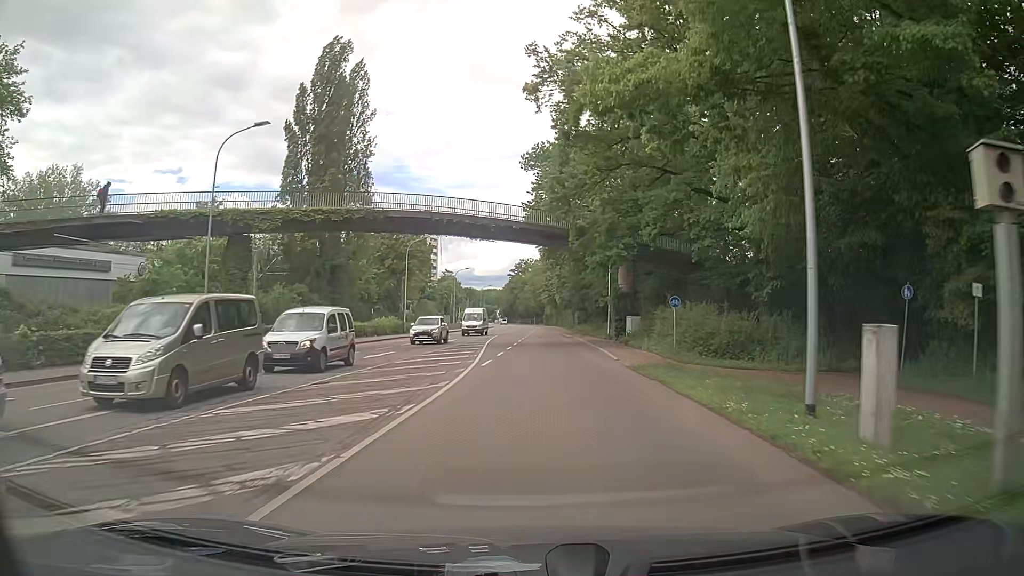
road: secondary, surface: asphalt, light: Day
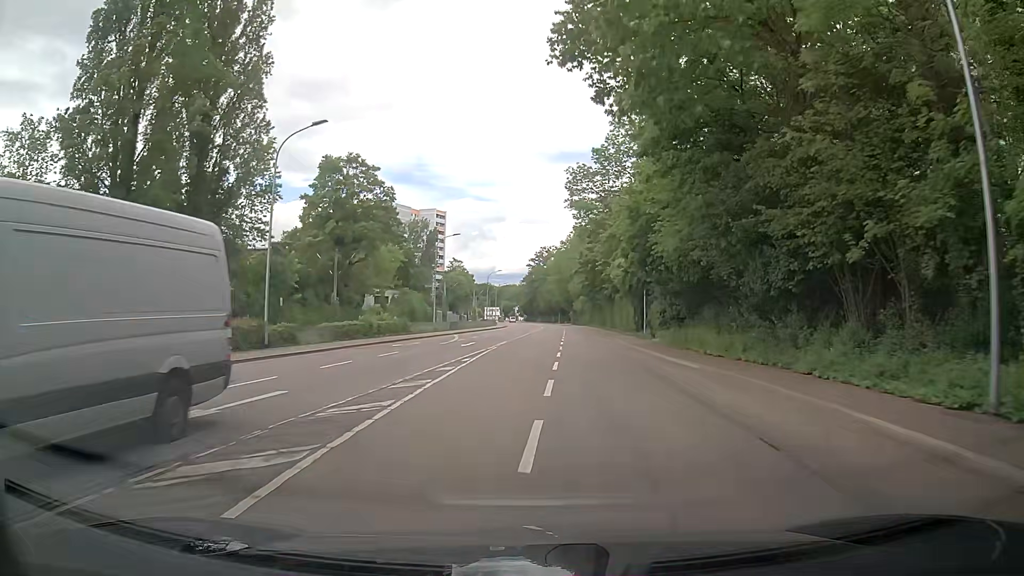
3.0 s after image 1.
(-0.3, +38.7) m; -2°
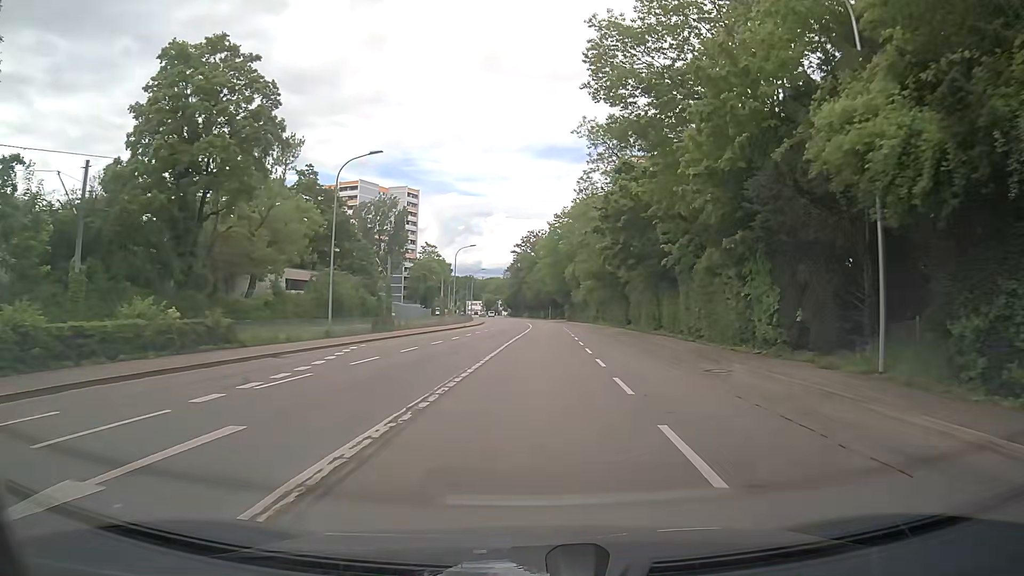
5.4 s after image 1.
(+0.3, +30.9) m; +1°
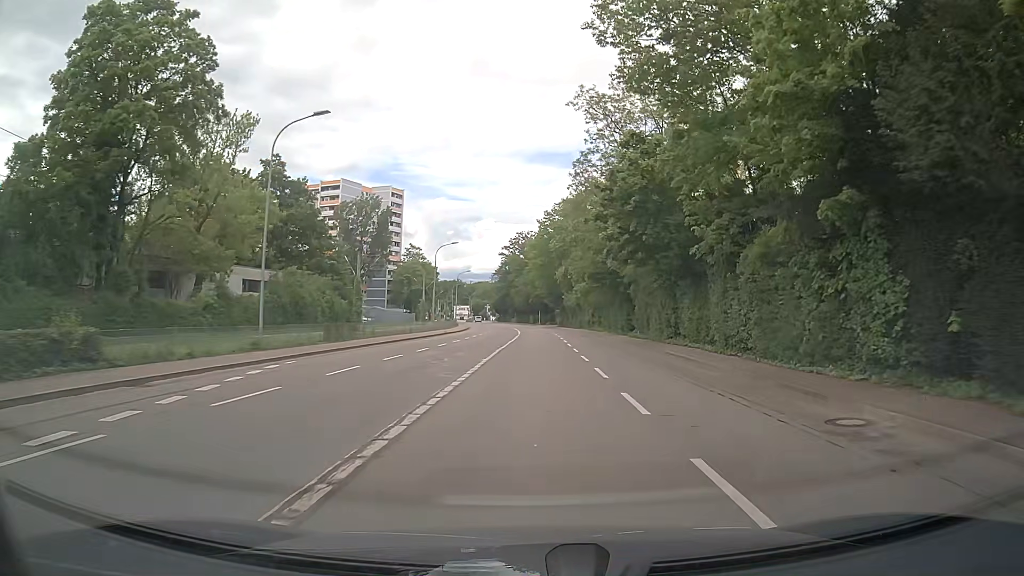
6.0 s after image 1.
(+0.2, +7.7) m; +3°
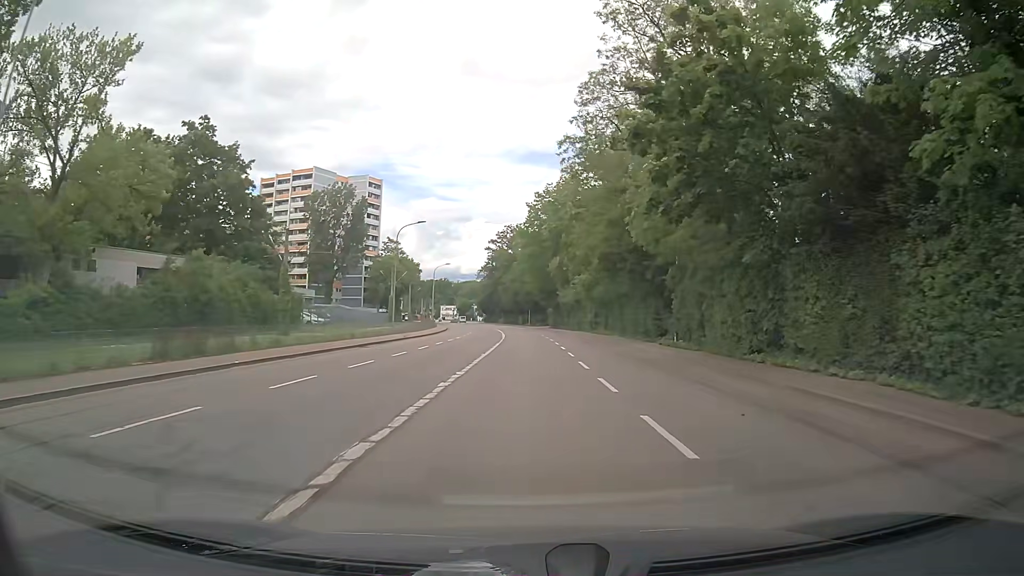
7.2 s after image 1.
(0.0, +15.3) m; 0°
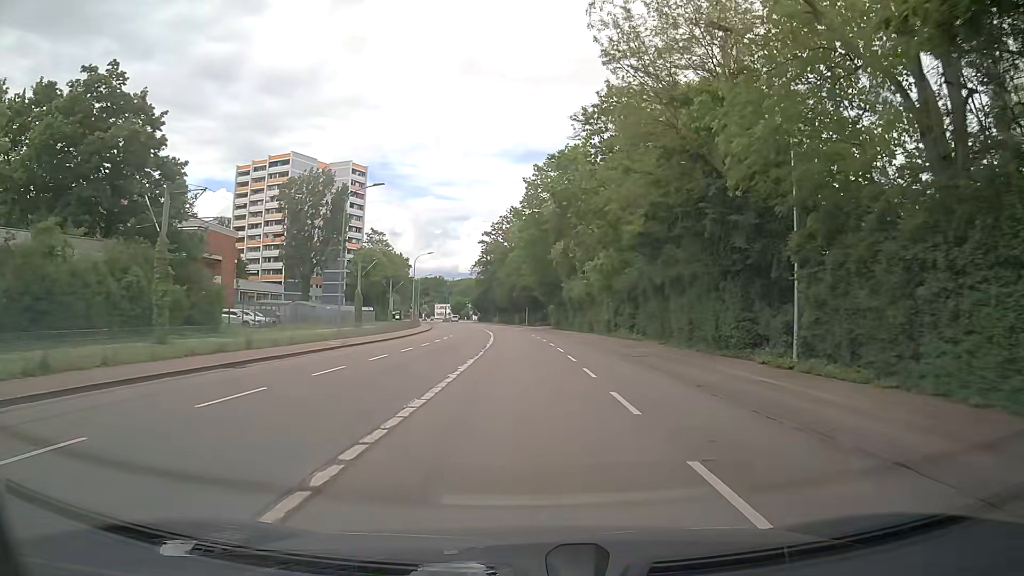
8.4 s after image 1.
(0.0, +15.1) m; 0°
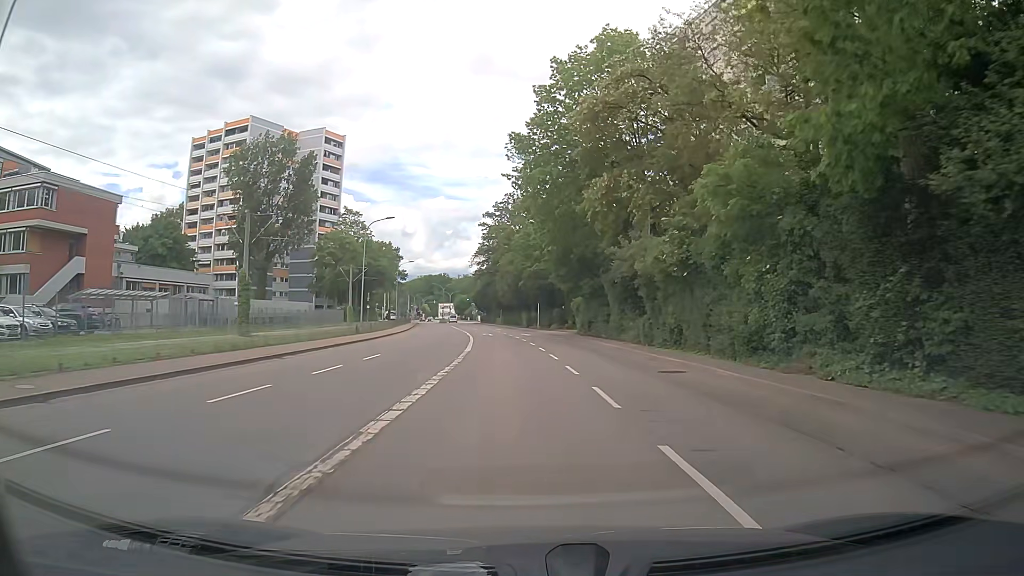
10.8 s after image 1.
(0.0, +29.7) m; 0°
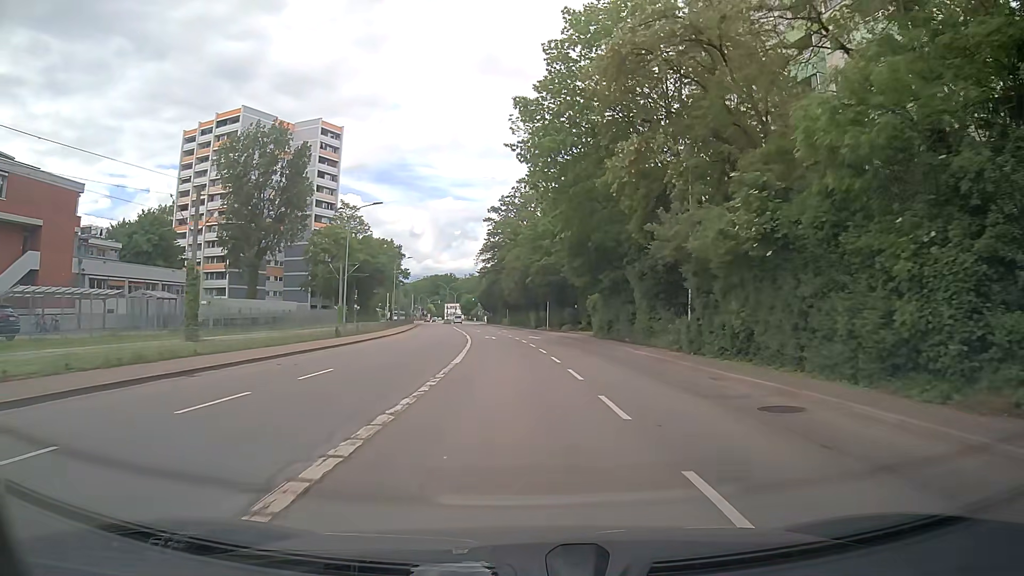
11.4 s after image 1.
(-0.1, +7.3) m; 0°
(0, +10) (-1, +20) (-1, +30) (-2, +40) (-4, +50) (-5, +60) (-6, +70) (-8, +80) (-9, +89) (-11, +99) m
